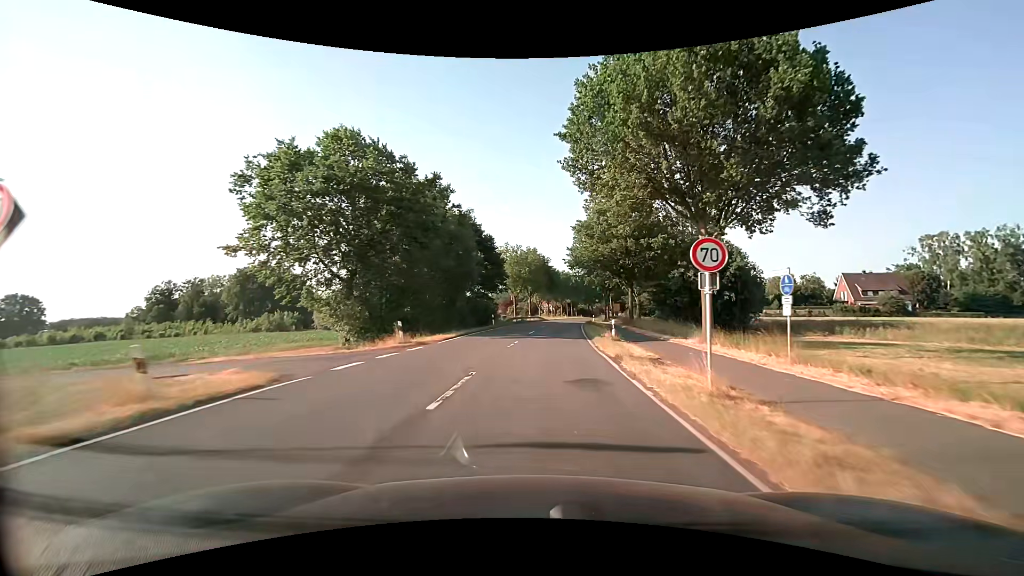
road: secondary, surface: asphalt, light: Day
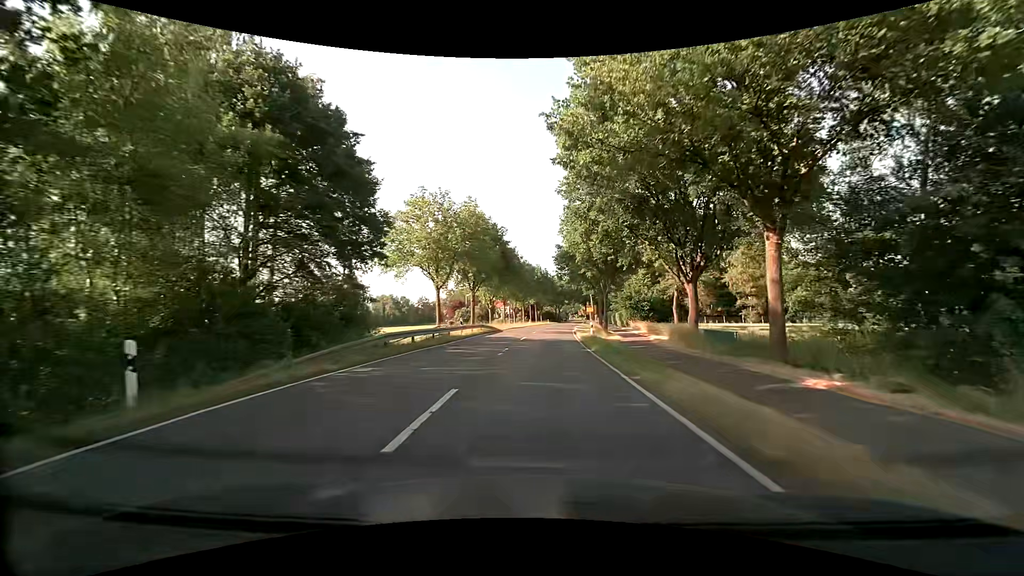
(+1.6, +37.9) m; +5°
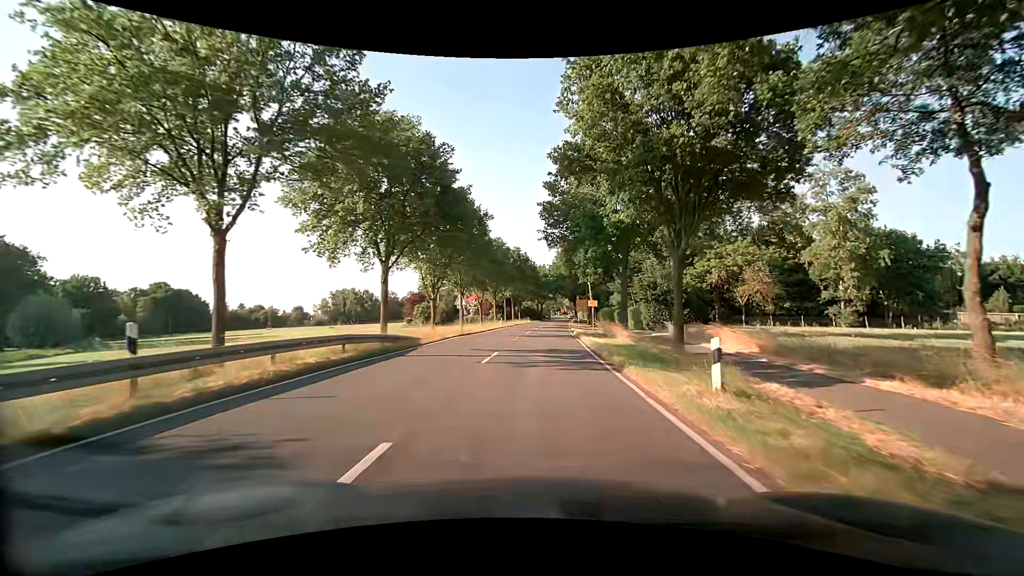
(+0.5, +27.7) m; +2°
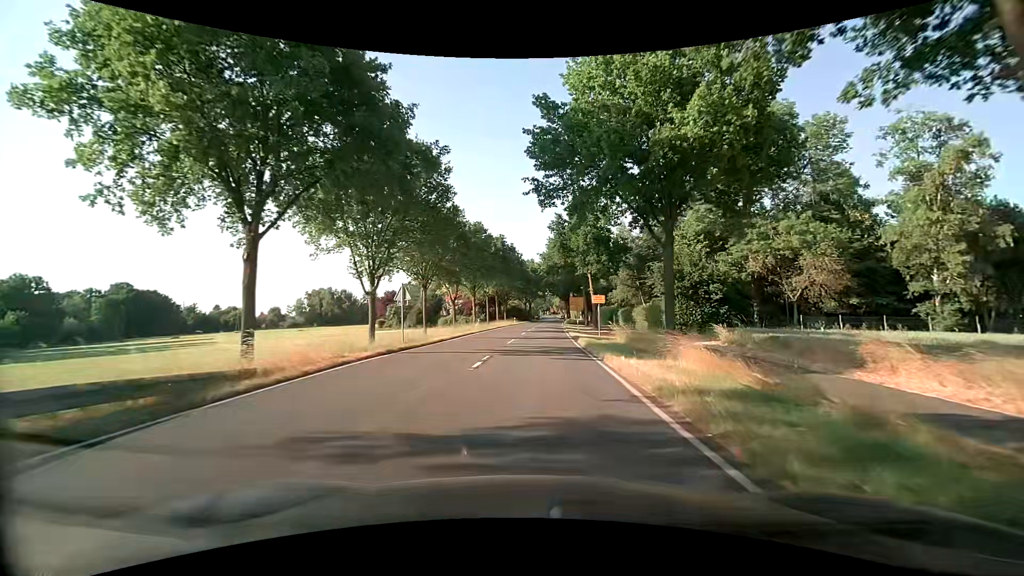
(+0.2, +13.2) m; +2°
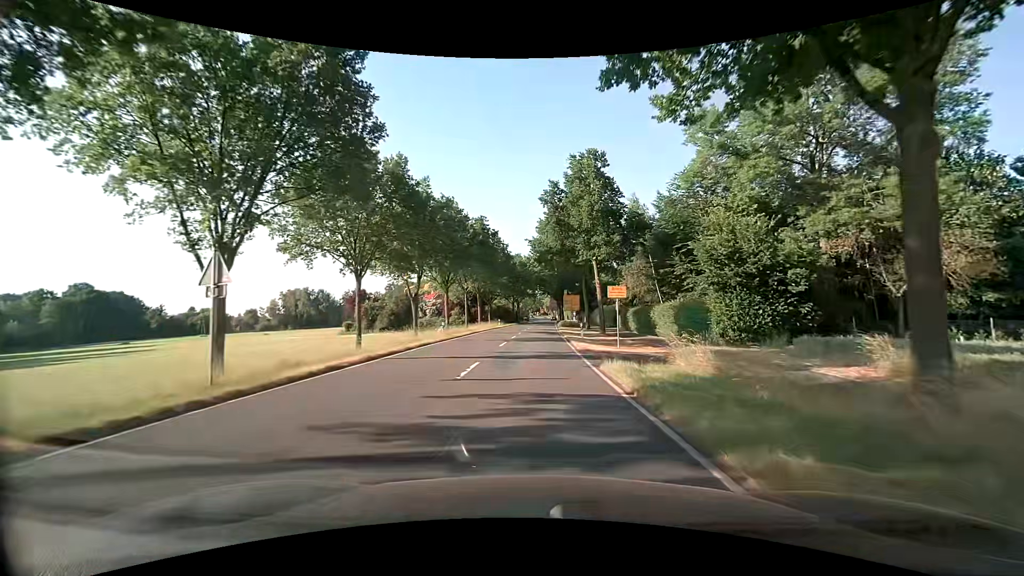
(0.0, +13.0) m; +1°
(0, +10) (0, +20) (0, +30) (+1, +40) (+1, +50) (+1, +60) (+1, +70) (+2, +80) (+2, +90) (+2, +100) m
